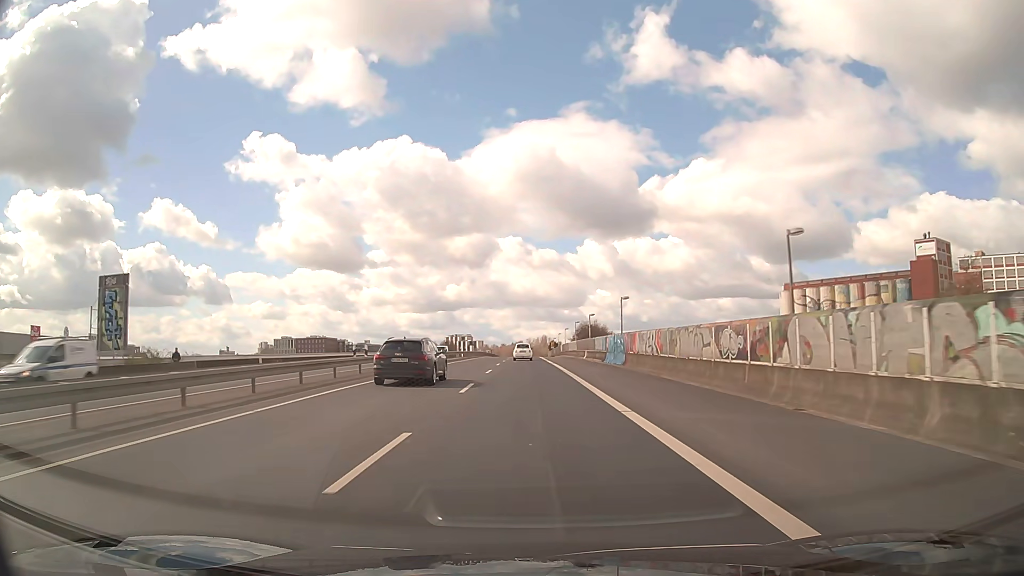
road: trunk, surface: asphalt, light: Day
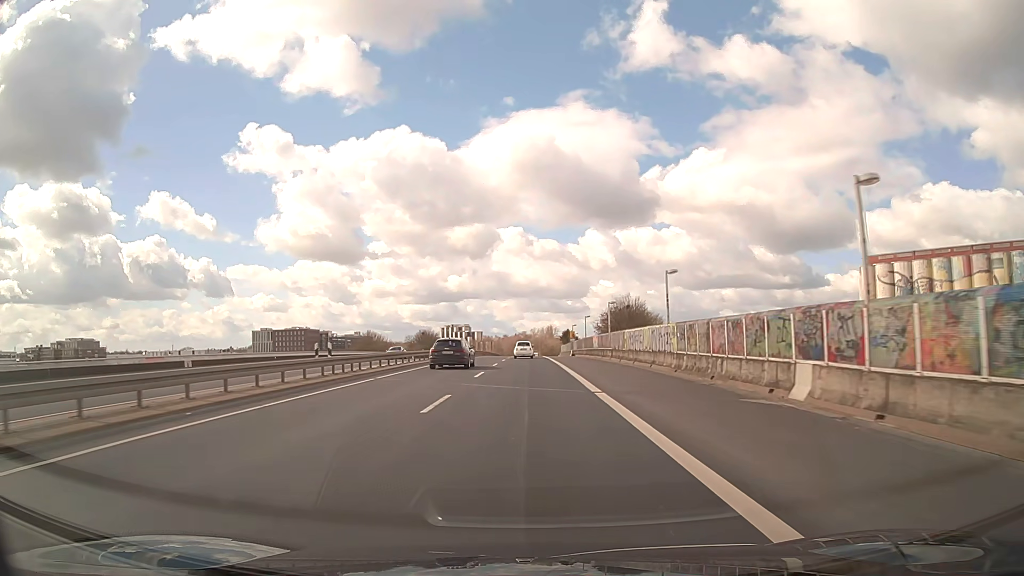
(-0.2, +54.2) m; -1°
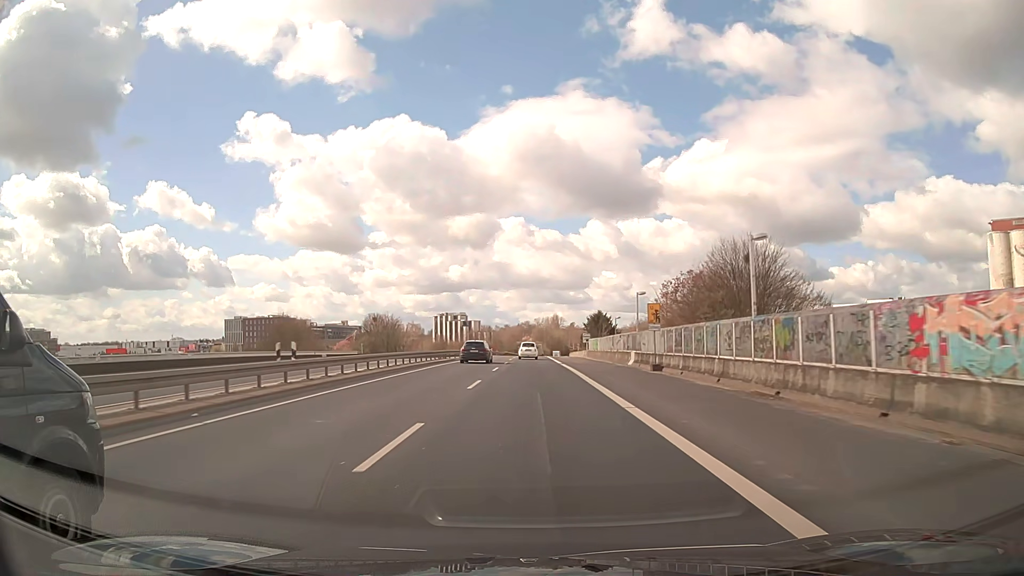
(-0.1, +54.2) m; 0°
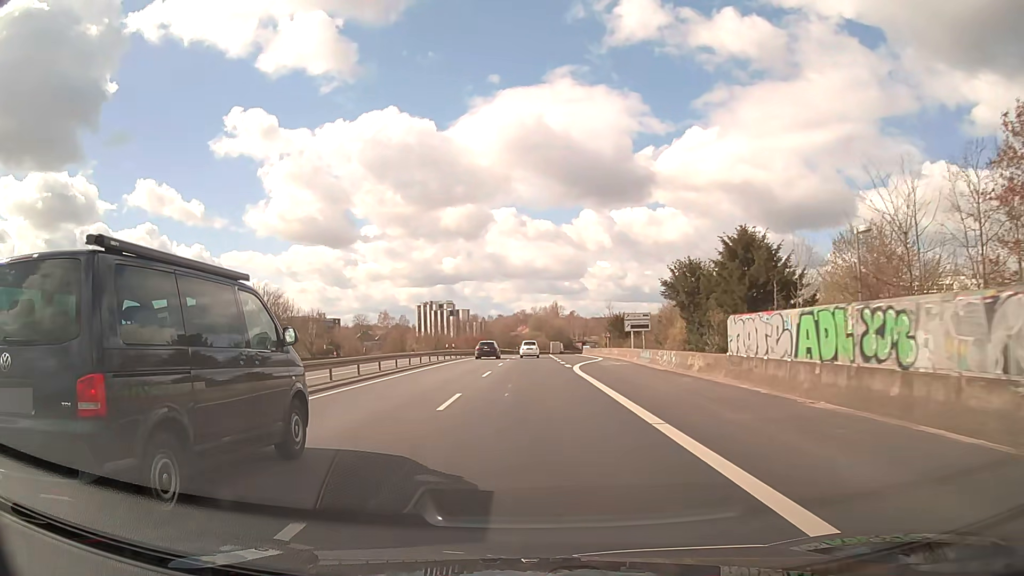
(+0.1, +54.5) m; 0°
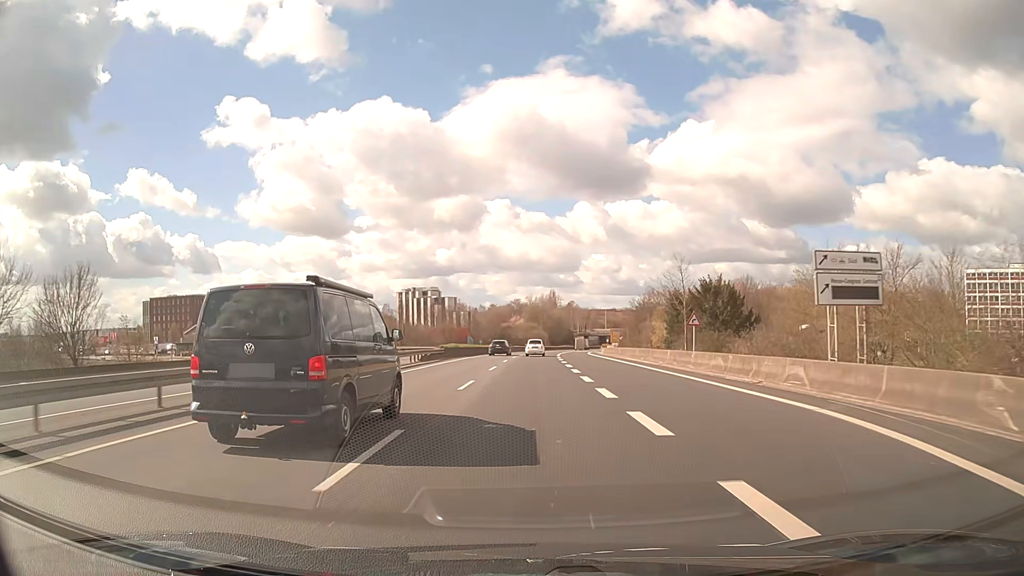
(+0.1, +43.5) m; 0°
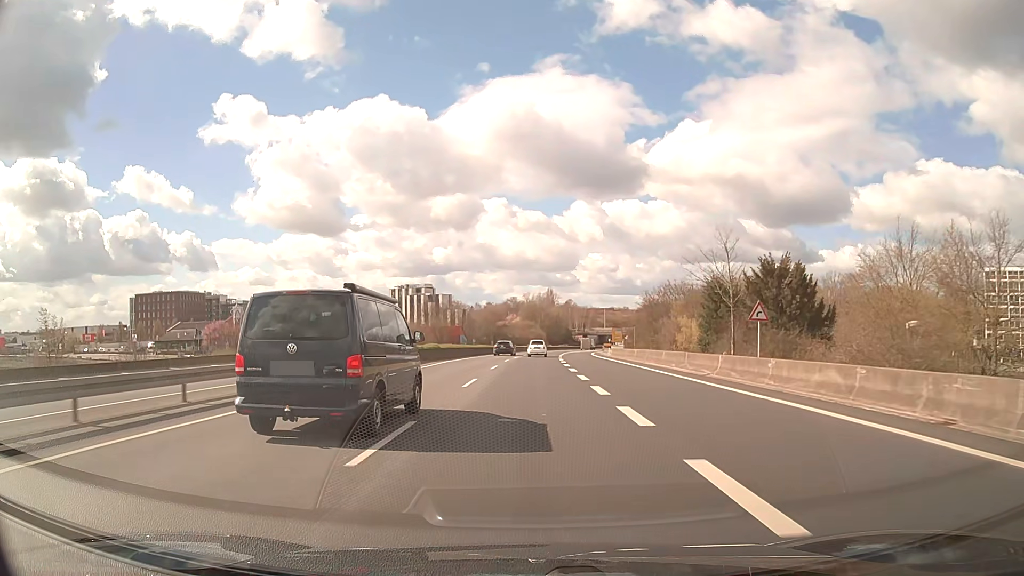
(0.0, +10.9) m; 0°
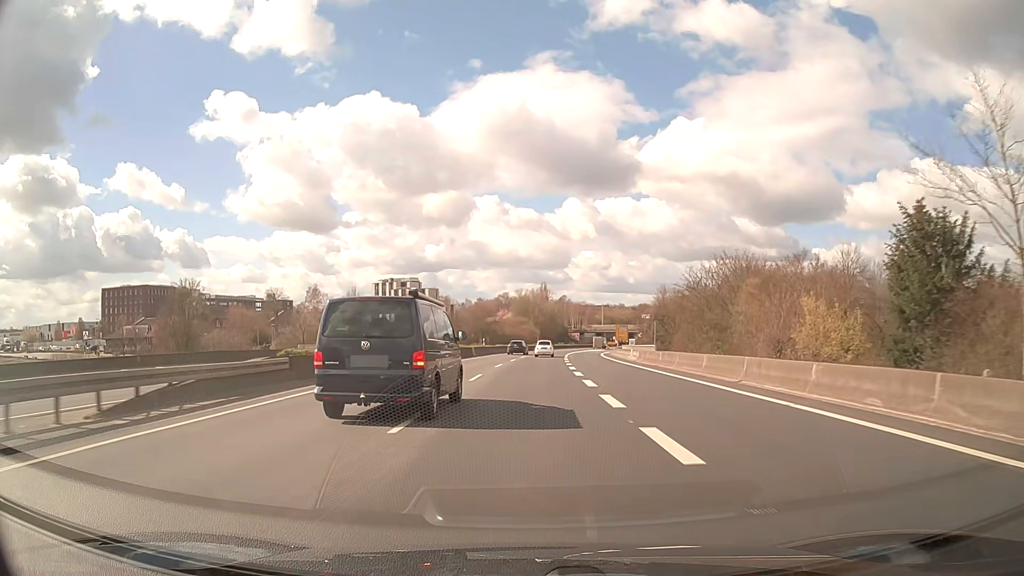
(+0.1, +21.8) m; +1°
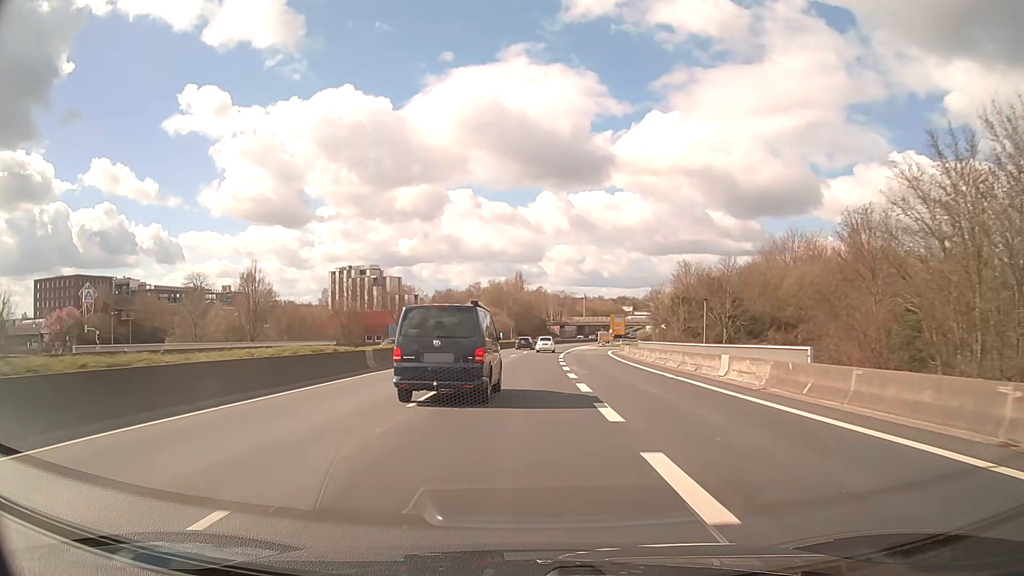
(+0.6, +32.6) m; +2°
(0, +10) (0, +20) (0, +30) (+1, +40) (+1, +50) (+1, +60) (+2, +70) (+3, +80) (+4, +90) (+5, +100) m
